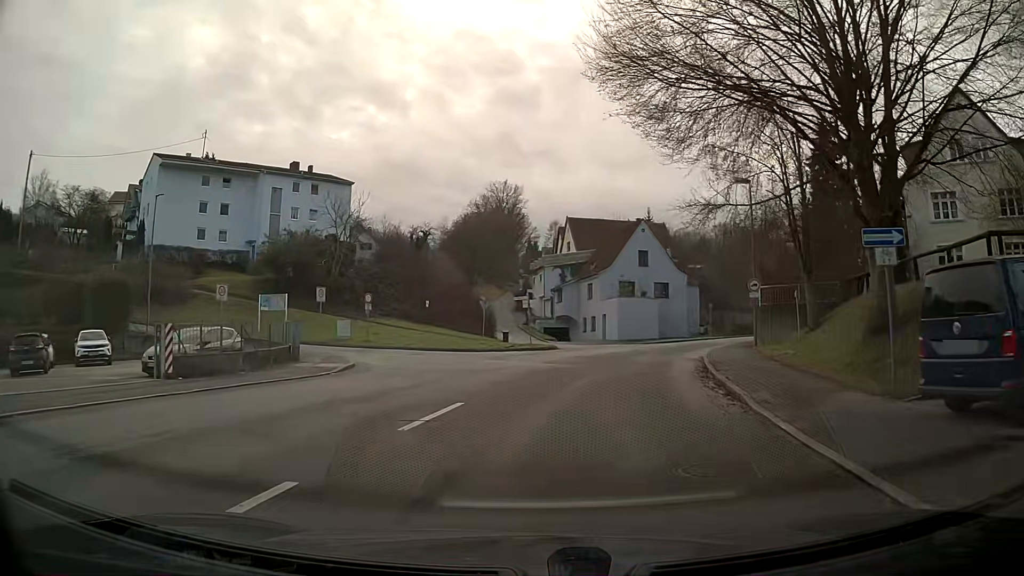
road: residential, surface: asphalt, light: Day
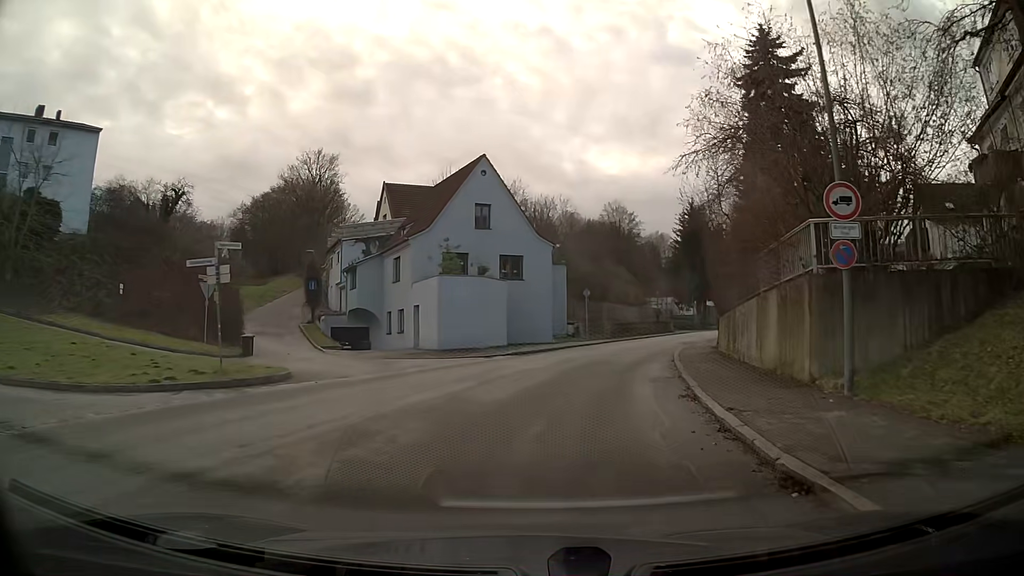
(+2.9, +22.2) m; +14°
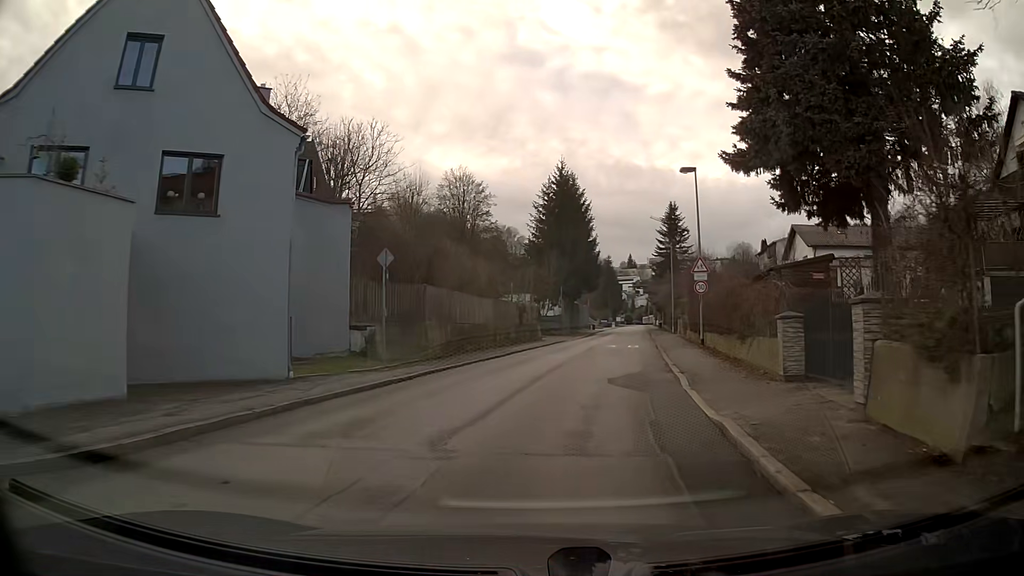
(+2.5, +22.9) m; +13°
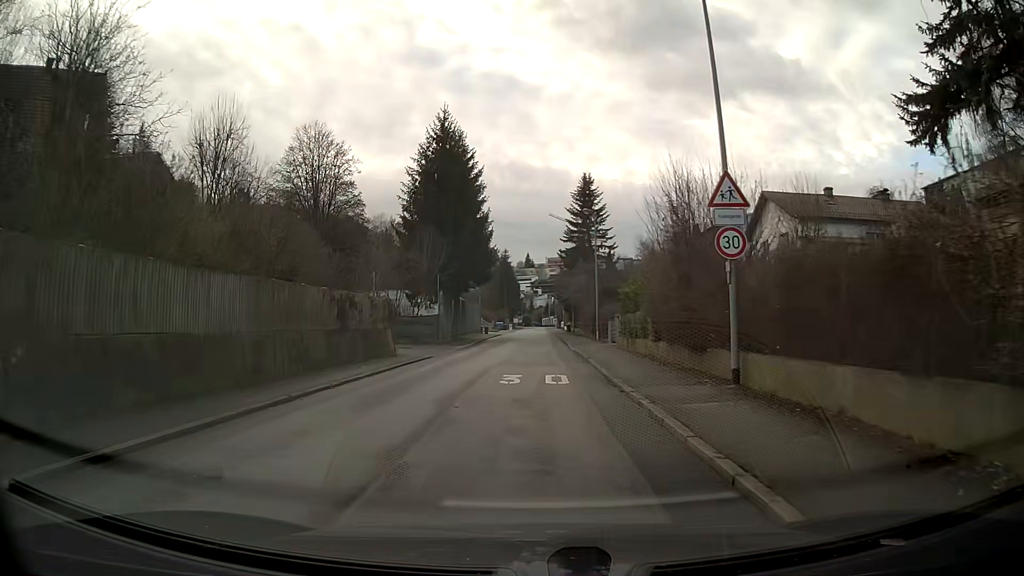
(+1.7, +18.2) m; +8°
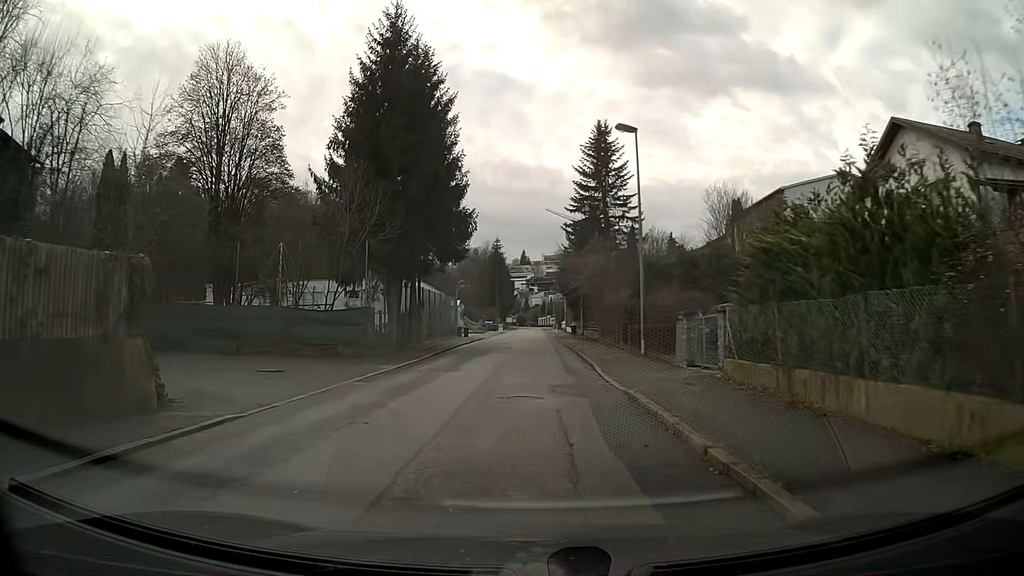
(-0.1, +18.9) m; 0°
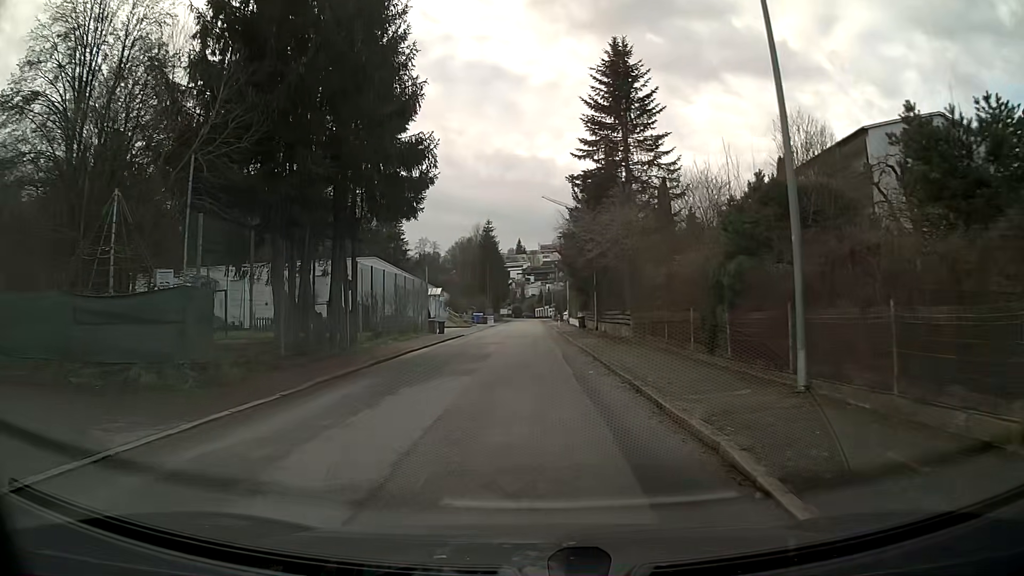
(+0.1, +14.4) m; 0°
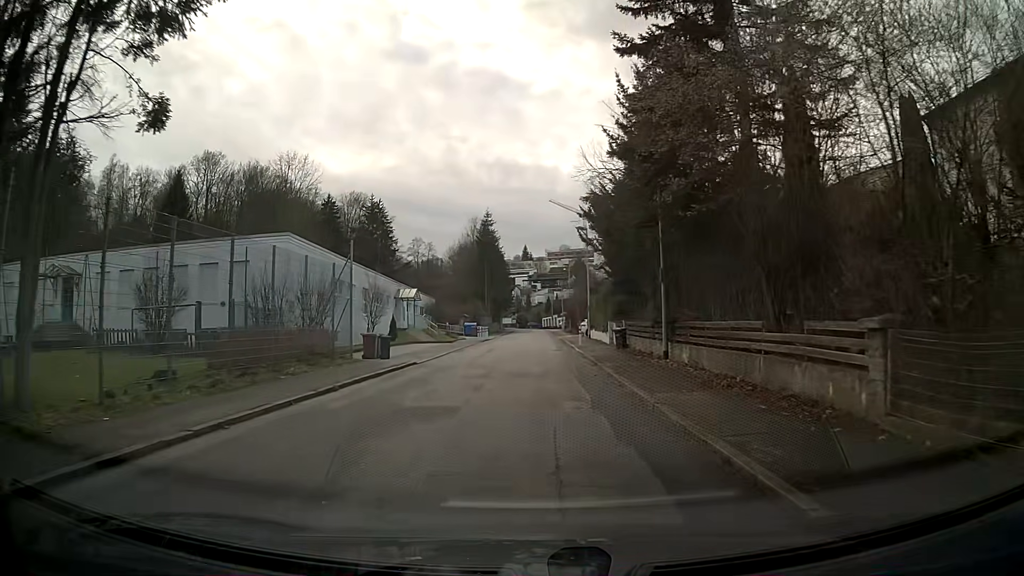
(-0.1, +19.1) m; -1°
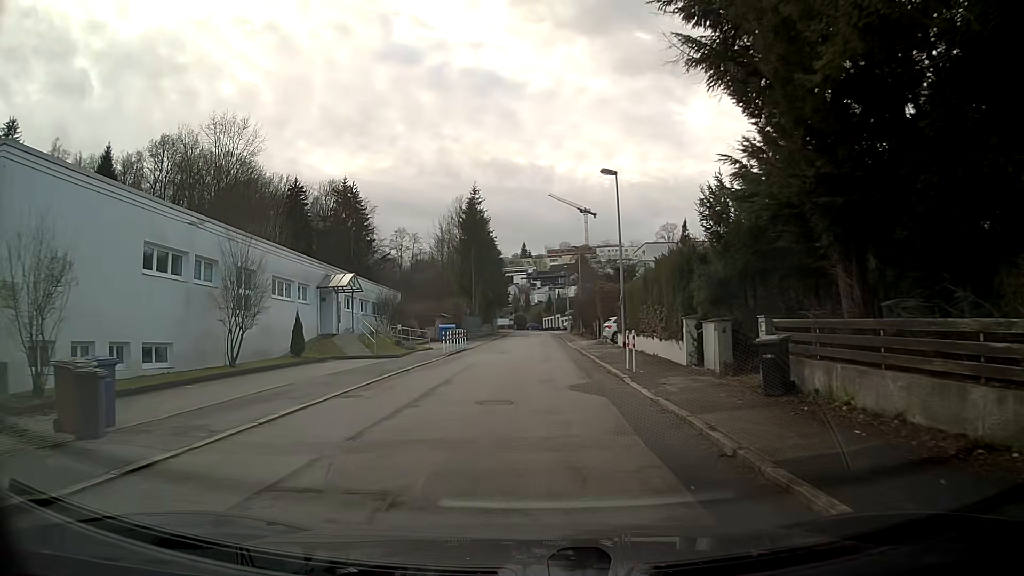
(+0.1, +19.2) m; +1°
(0, +10) (0, +20) (0, +30) (0, +40) (0, +50) (0, +60) (+1, +70) (+1, +80) (+1, +90) (+1, +100) m
